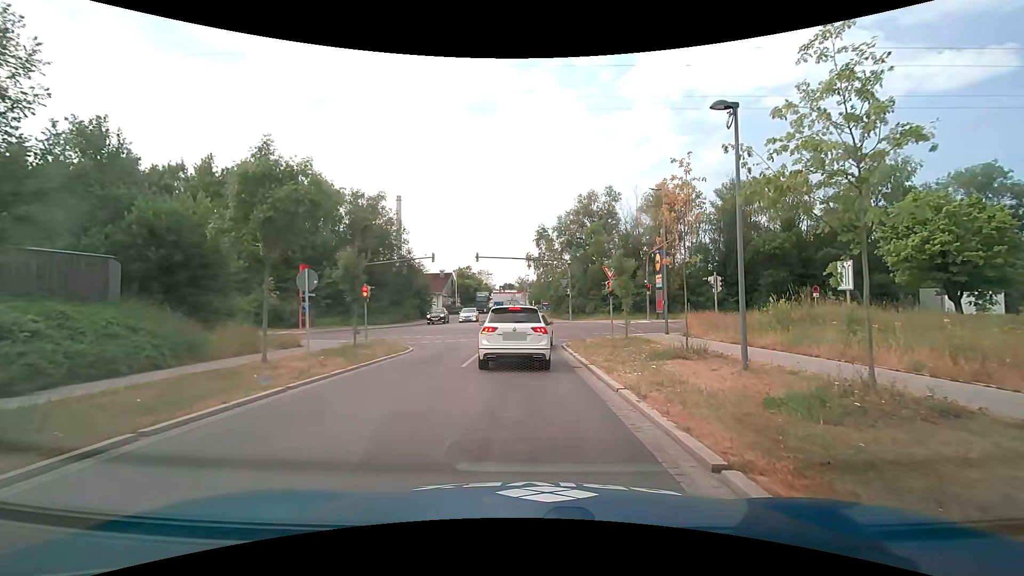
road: residential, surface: asphalt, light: Day
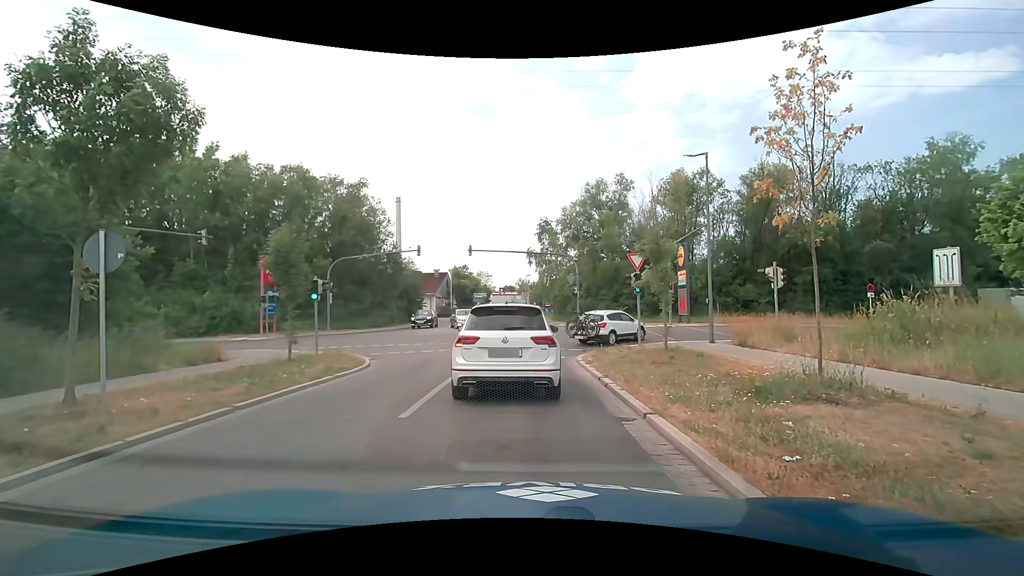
(0.0, +6.3) m; +2°
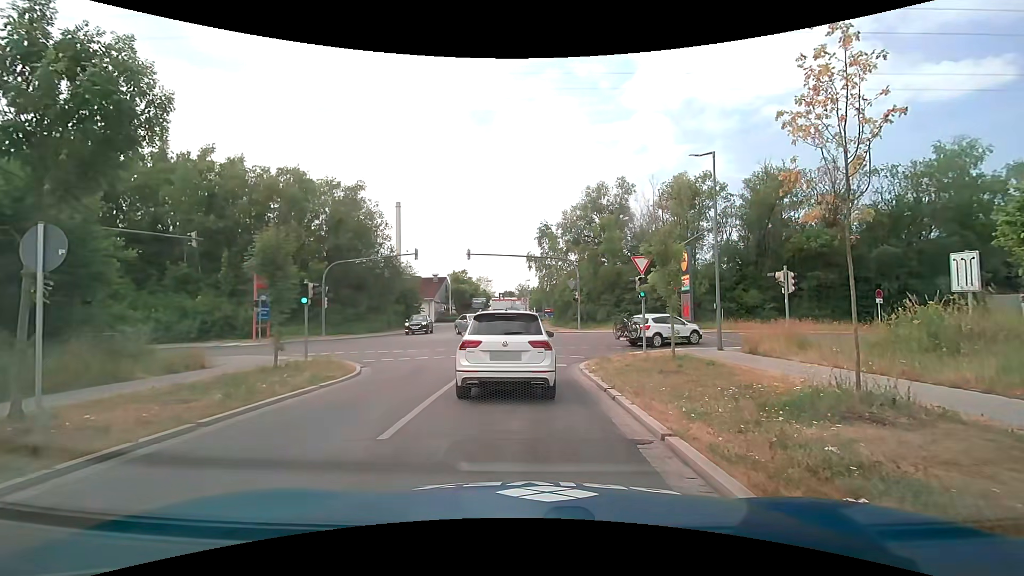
(0.0, +1.1) m; -2°
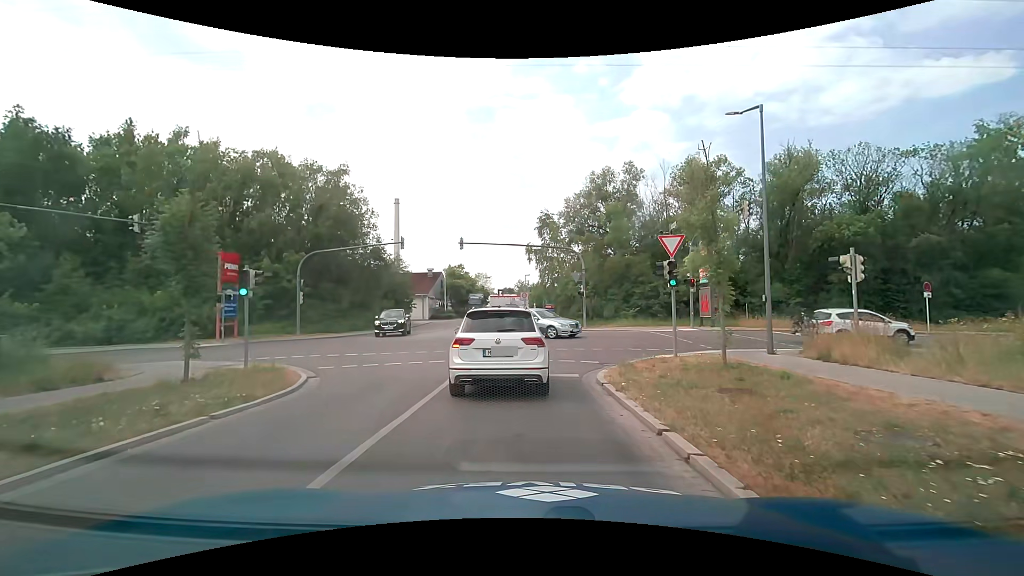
(0.0, +4.6) m; +1°
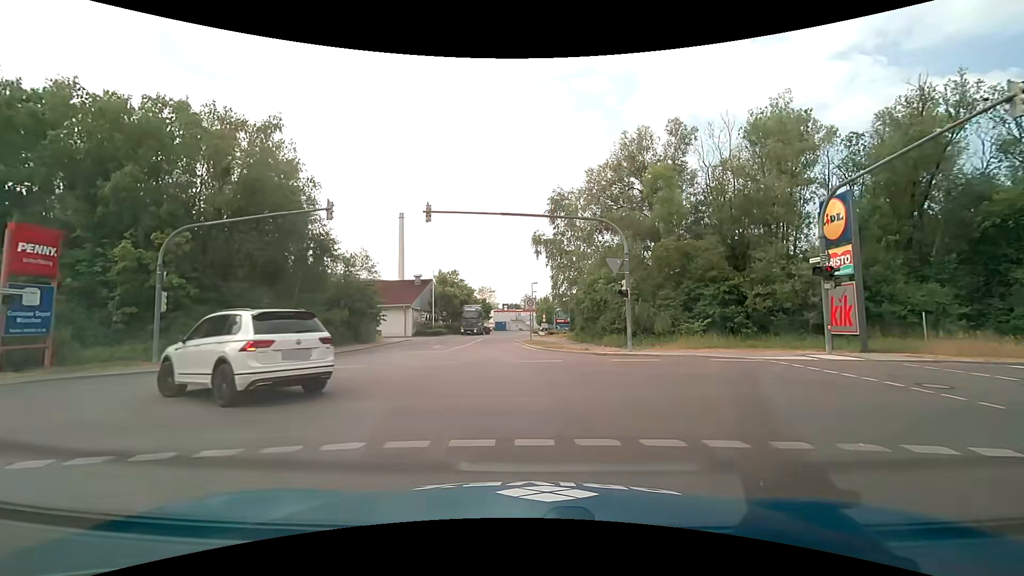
(-0.2, +14.6) m; -1°
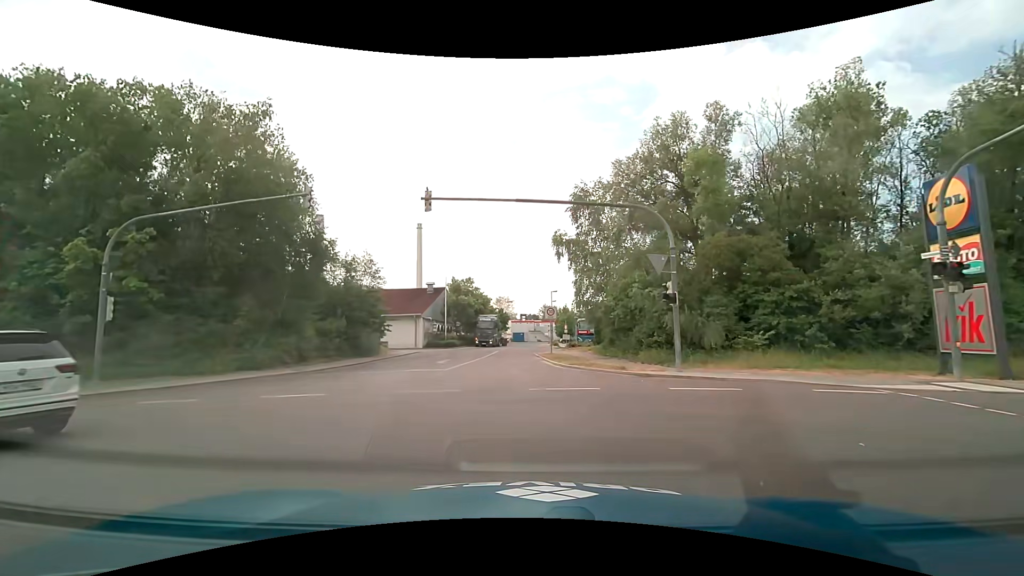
(-0.1, +4.5) m; -3°
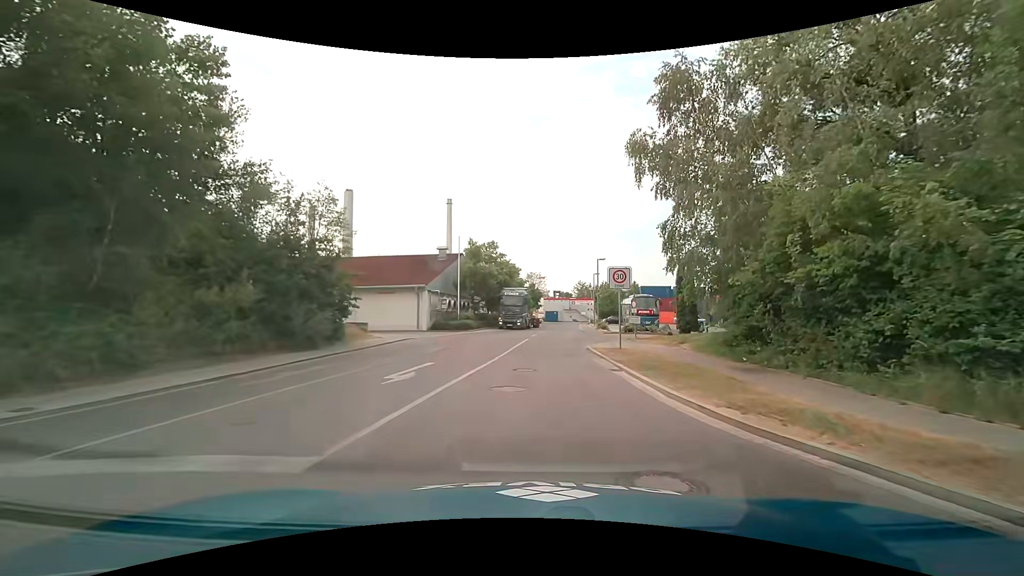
(-0.5, +14.5) m; -2°
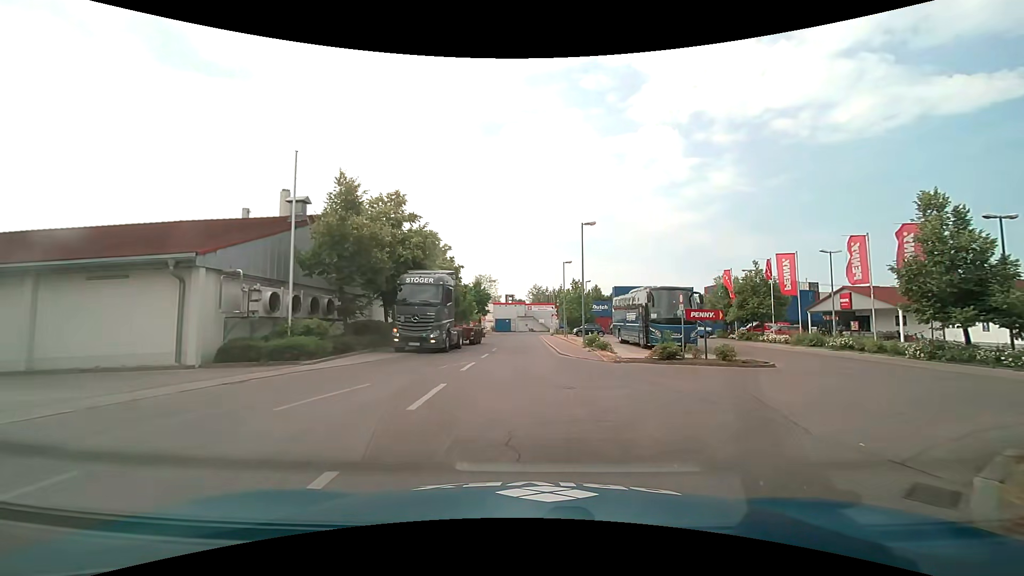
(+0.9, +23.1) m; +5°
(0, +10) (0, +20) (0, +30) (0, +40) (0, +50) (0, +60) (+1, +70) (+7, +77) (+17, +78) (+27, +78) m
